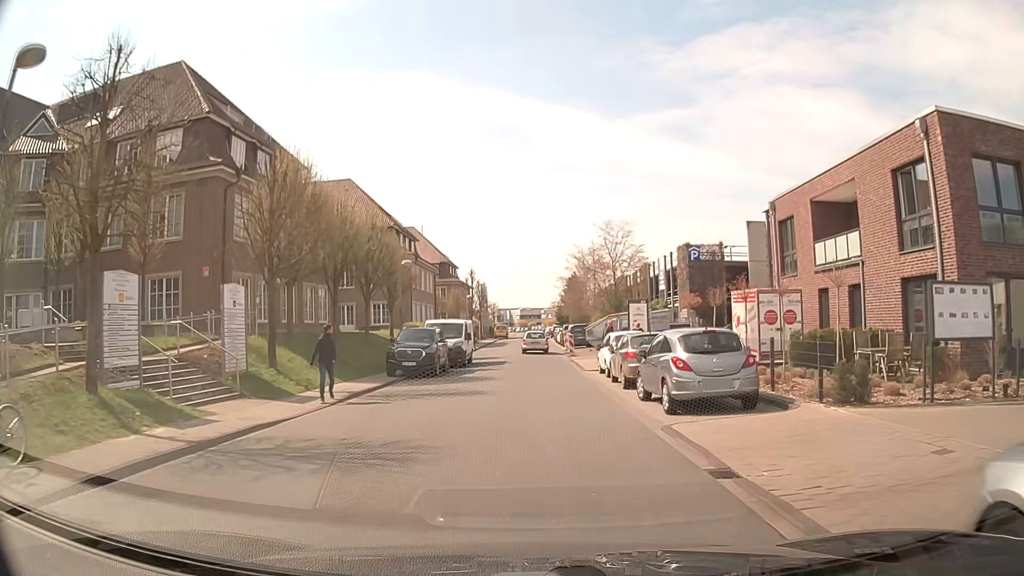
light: Day
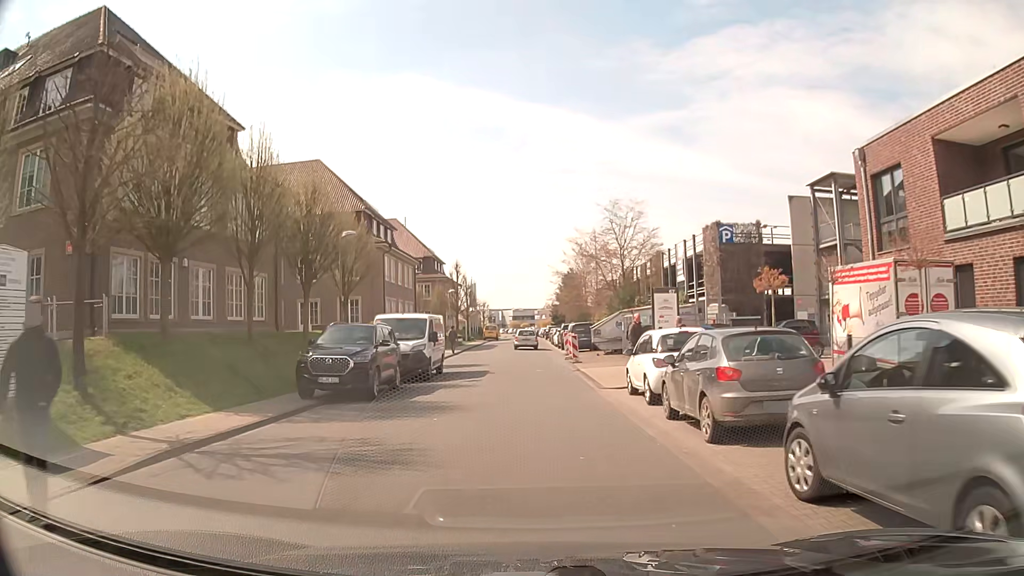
(0.0, +9.2) m; 0°
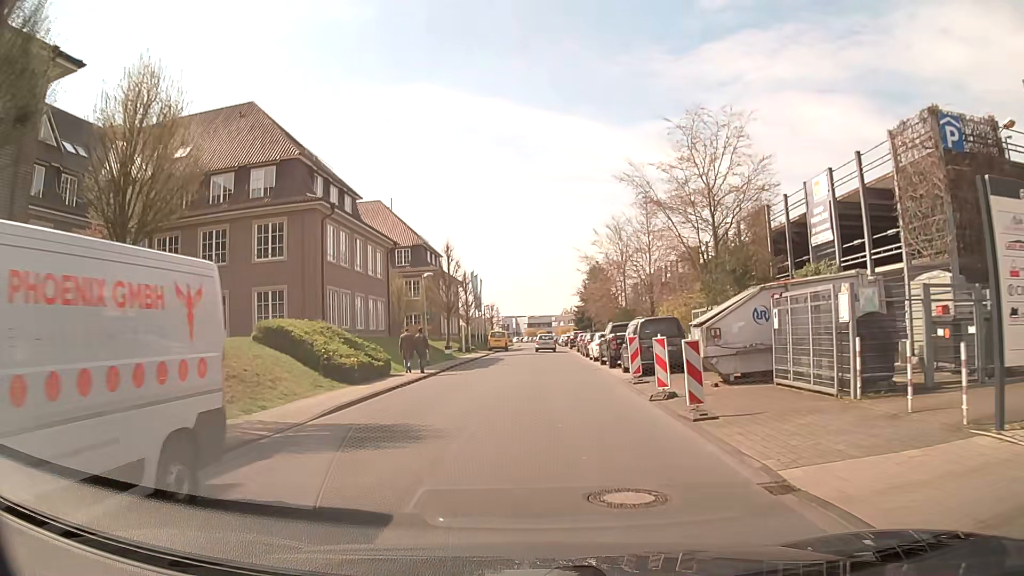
(-0.1, +20.5) m; -1°
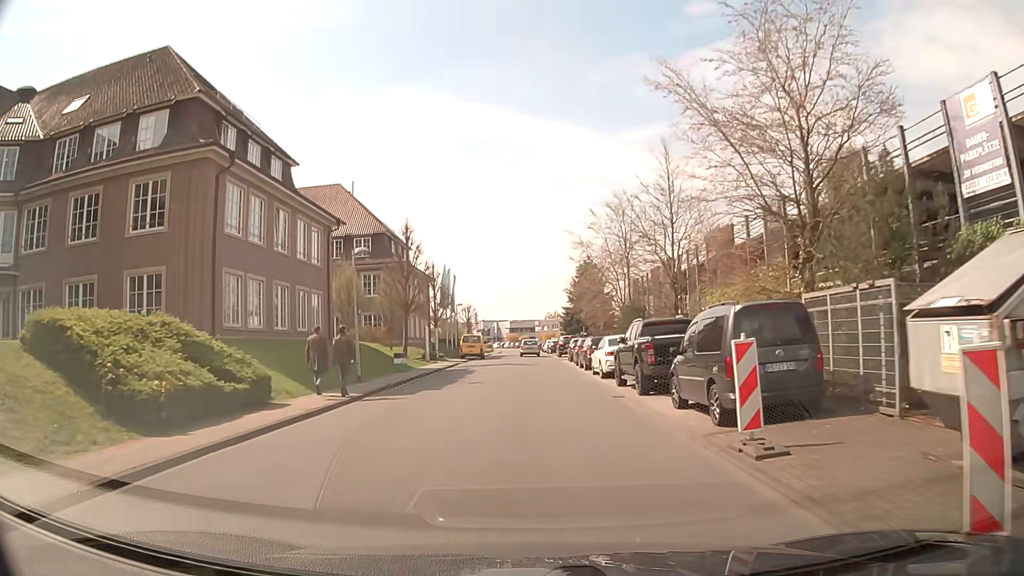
(+0.1, +11.2) m; +1°
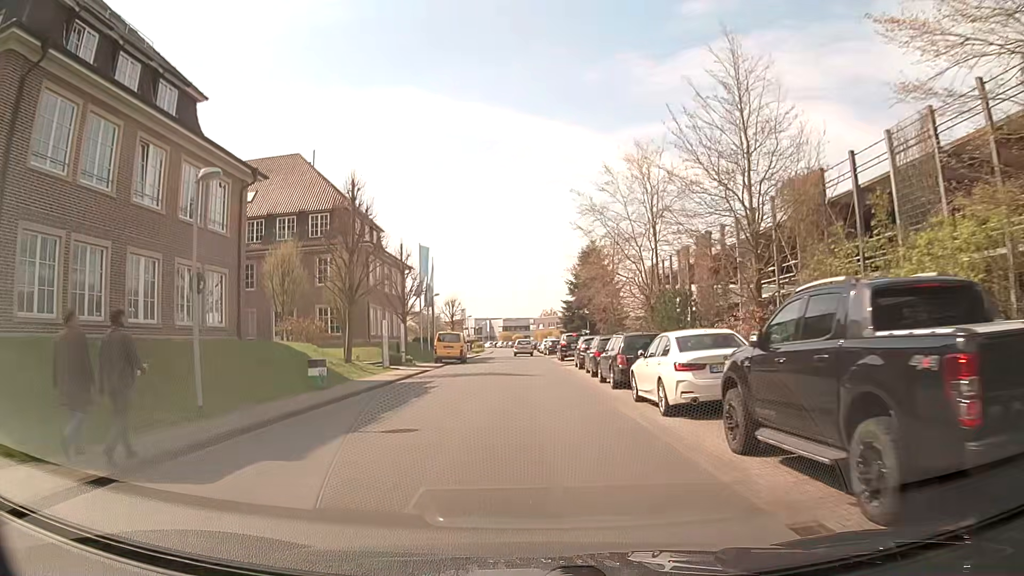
(+0.1, +11.8) m; +1°
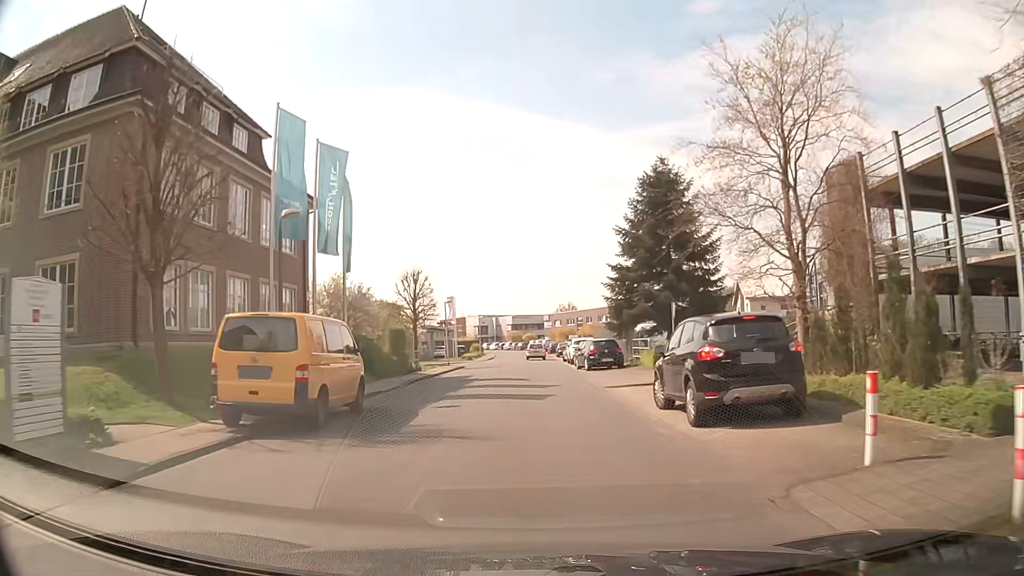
(-0.4, +31.5) m; -1°
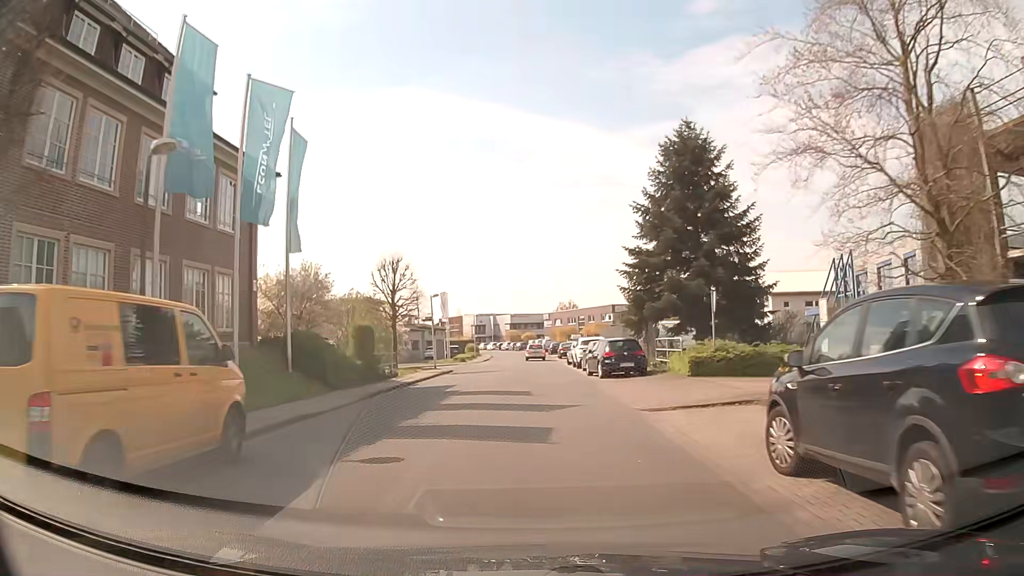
(0.0, +6.5) m; 0°
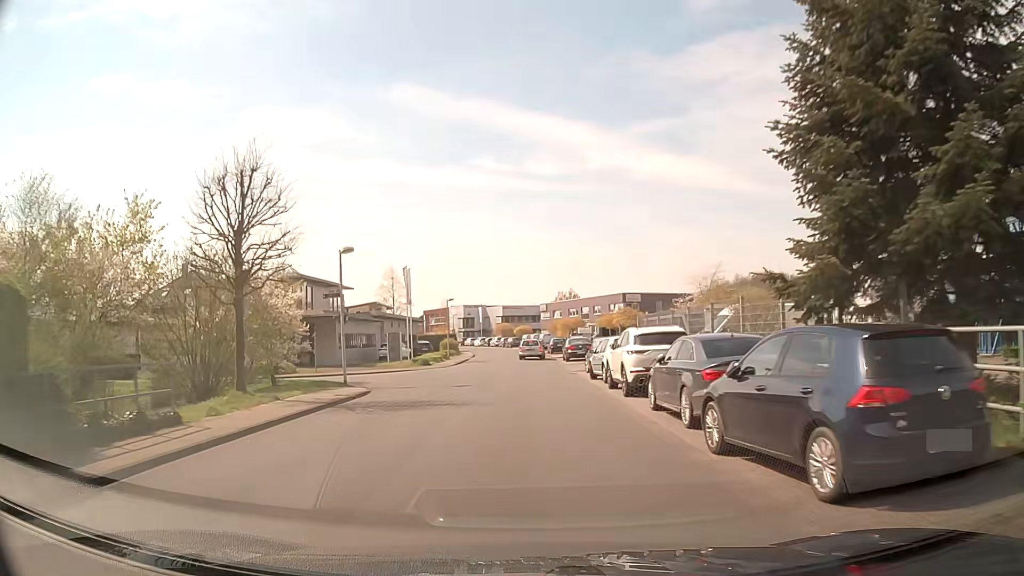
(+0.1, +19.7) m; +1°
